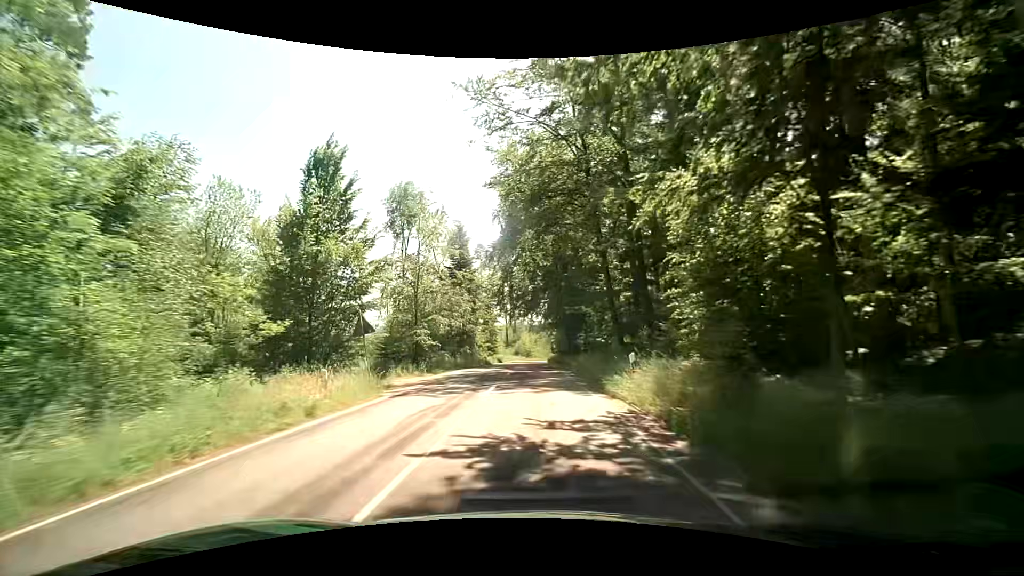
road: tertiary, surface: asphalt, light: Day
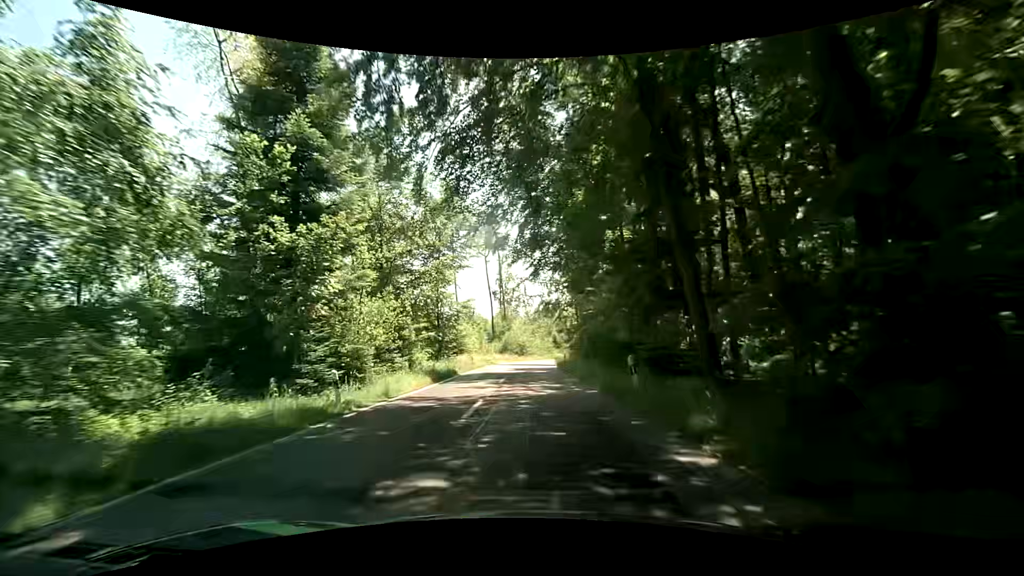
(-0.1, +38.3) m; 0°
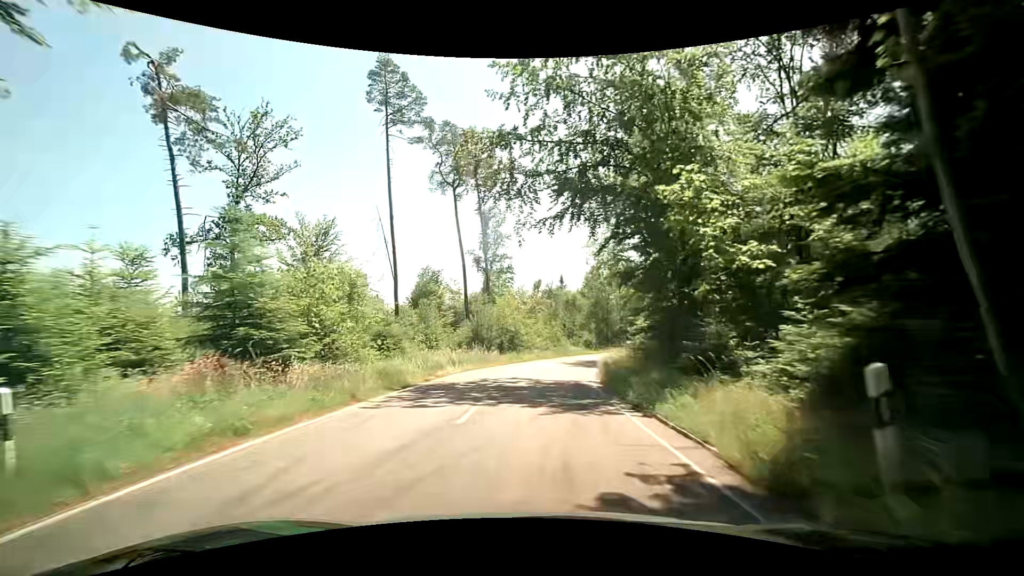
(-0.1, +37.2) m; 0°
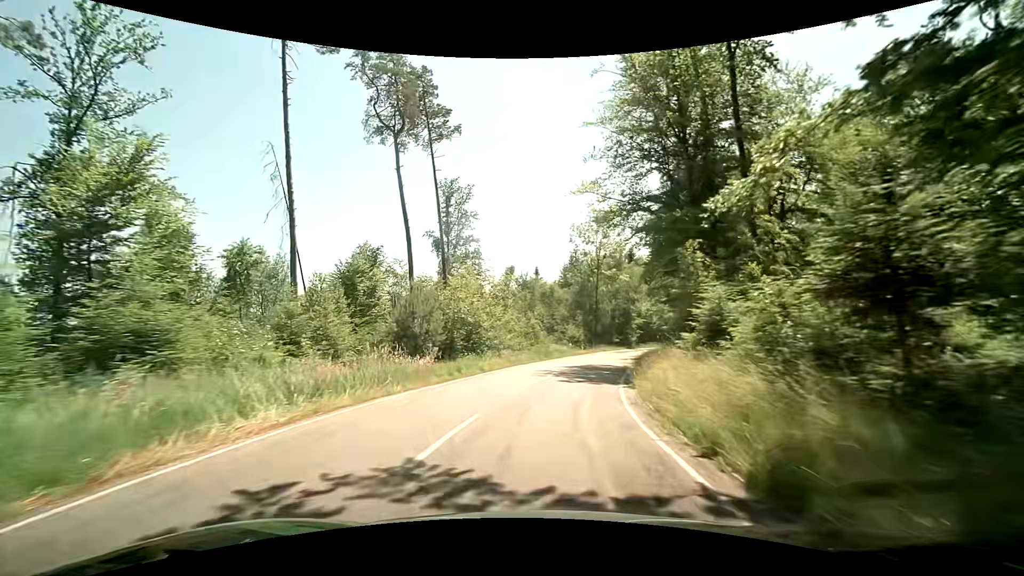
(+0.2, +14.8) m; +2°
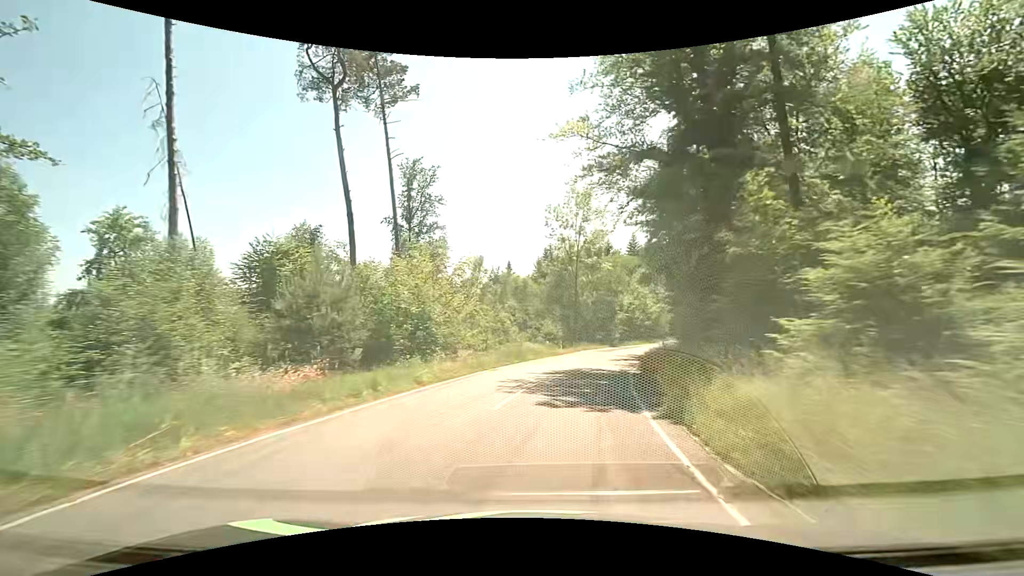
(+0.3, +7.4) m; +4°
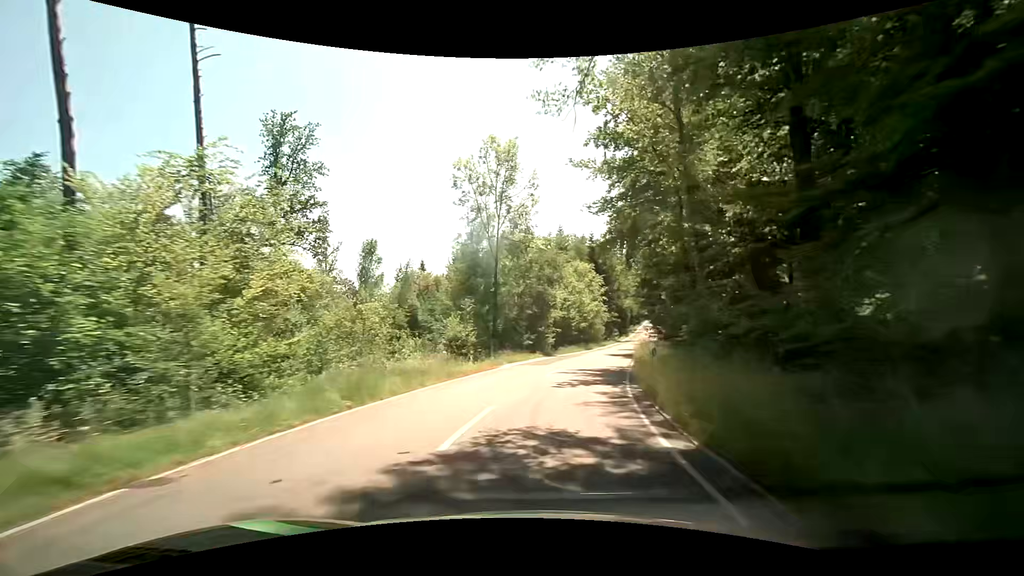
(+0.9, +14.8) m; +8°
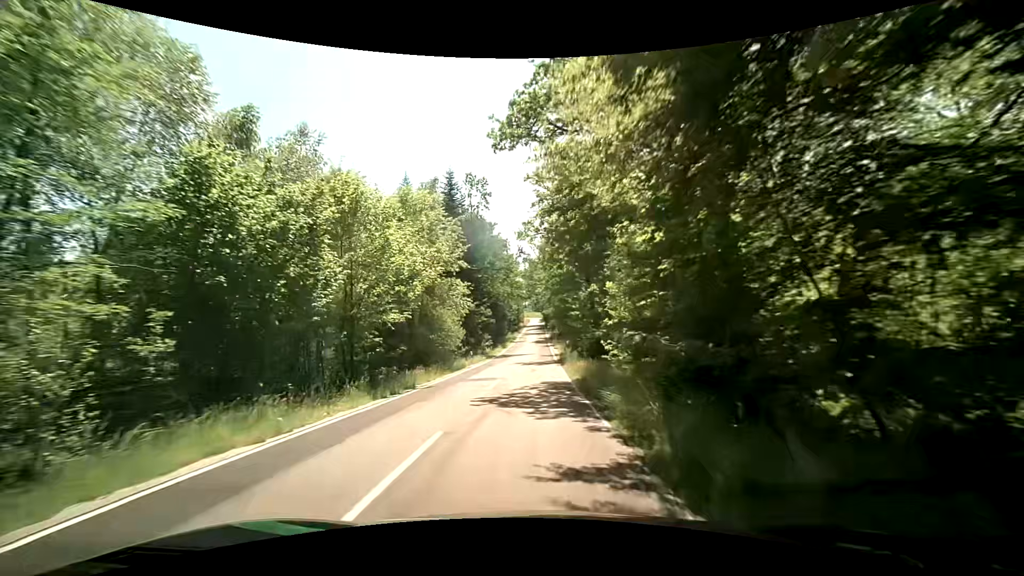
(+6.1, +37.0) m; +15°
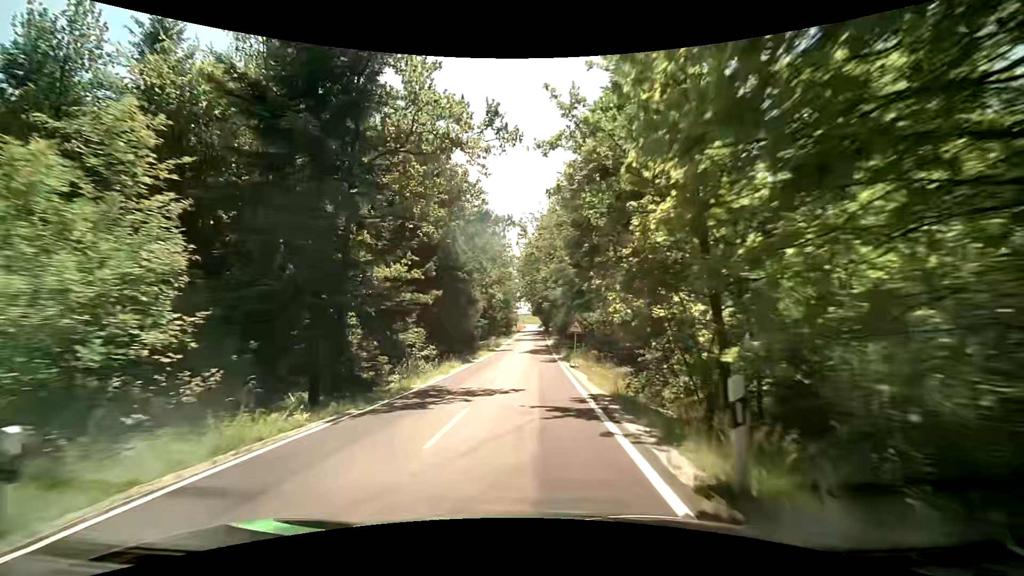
(+0.1, +32.0) m; 0°
(0, +10) (0, +20) (0, +30) (0, +40) (0, +50) (0, +60) (+1, +70) (+1, +80) (+1, +90) (+1, +100) m
